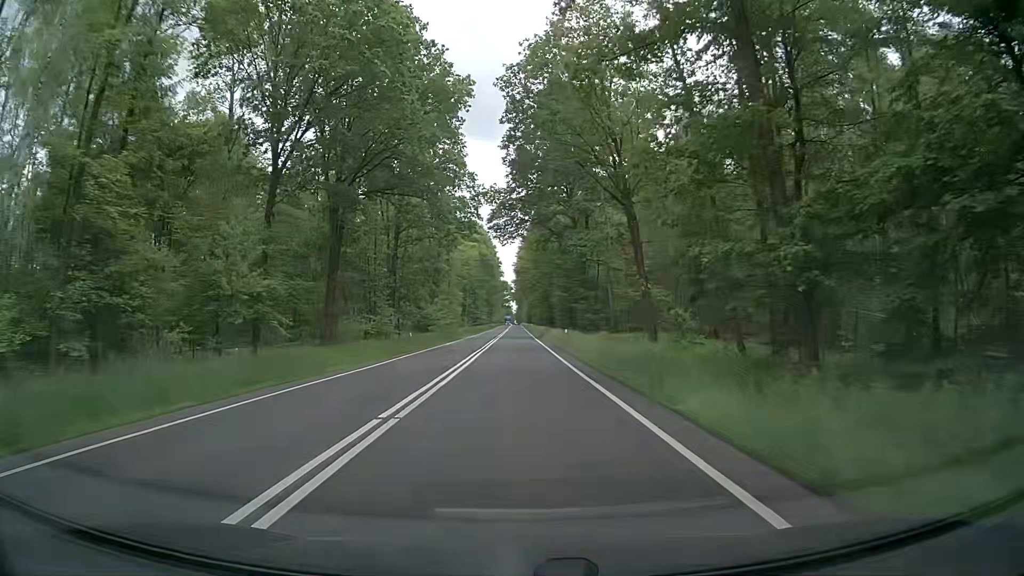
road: primary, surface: asphalt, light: Day
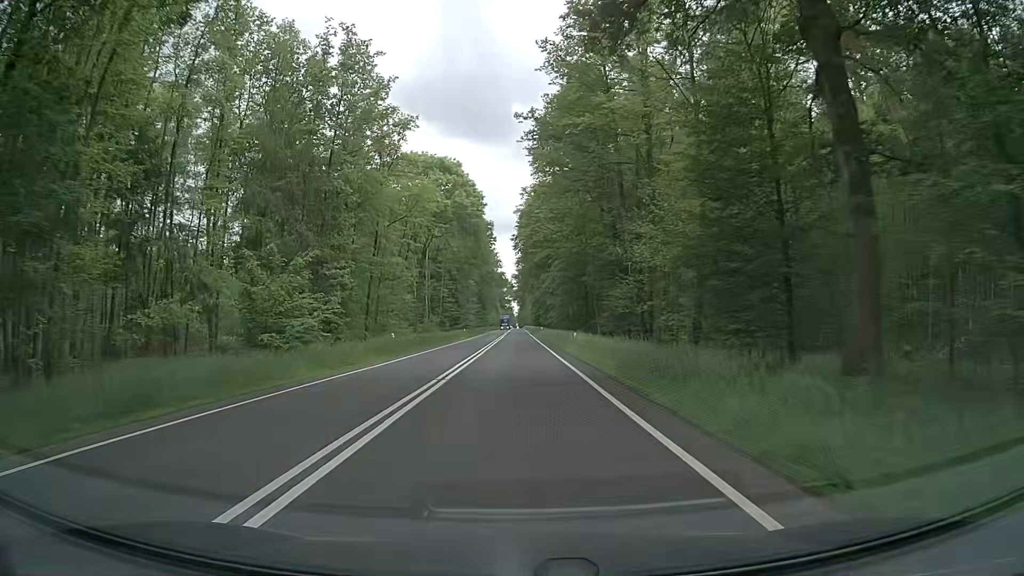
(-0.7, +55.3) m; 0°
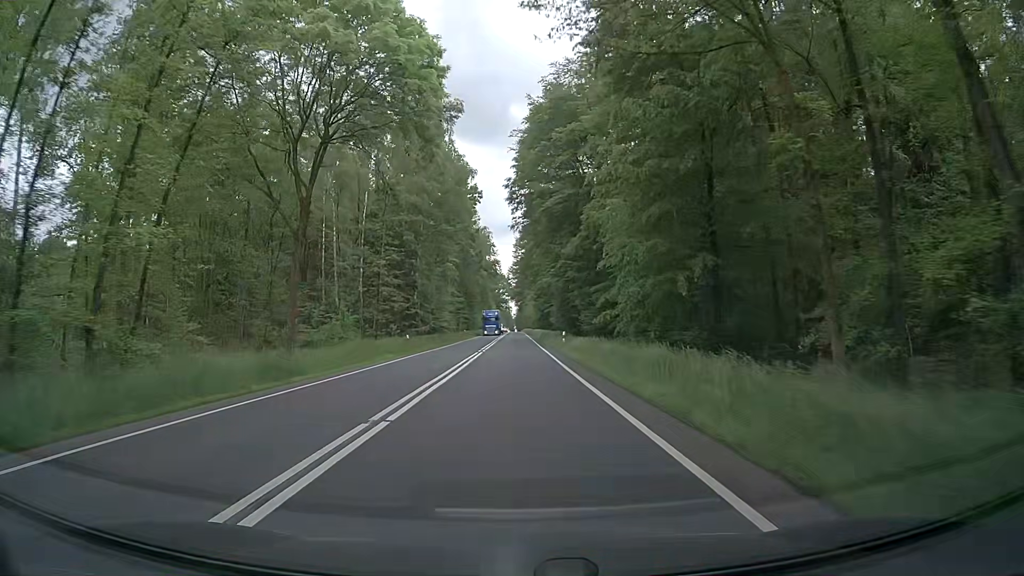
(-0.2, +44.3) m; 0°
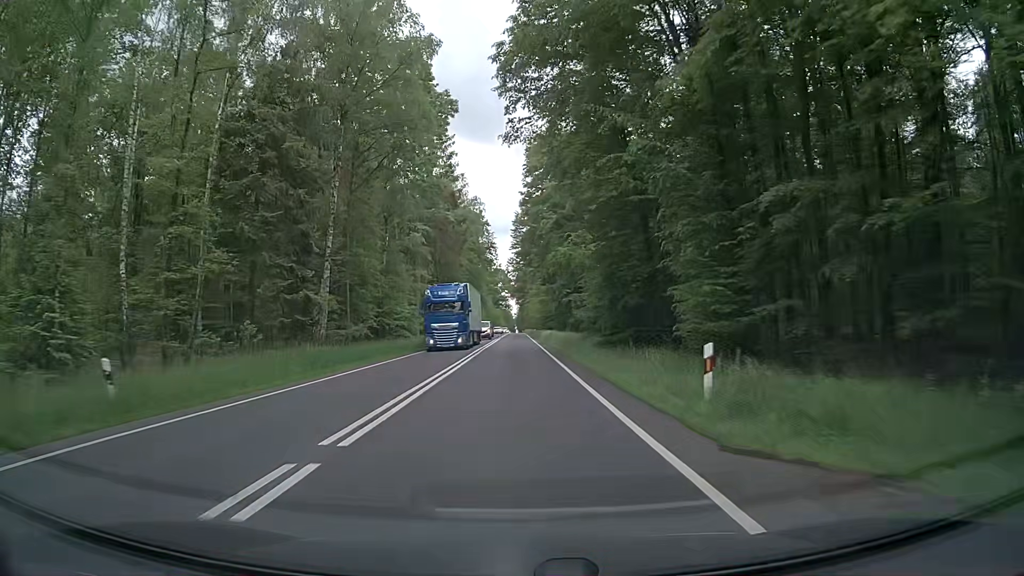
(0.0, +33.3) m; 0°
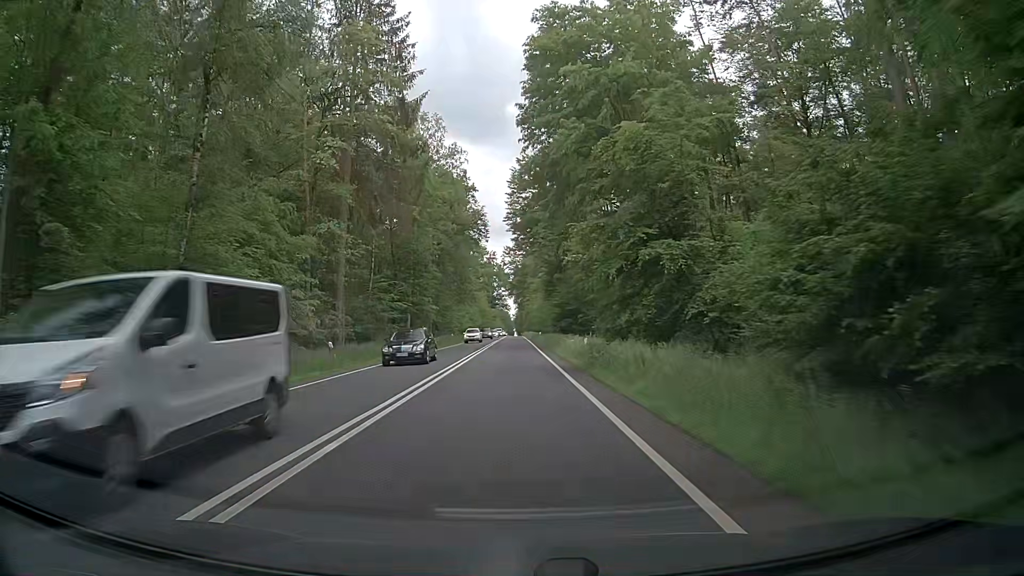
(-0.1, +33.2) m; +1°
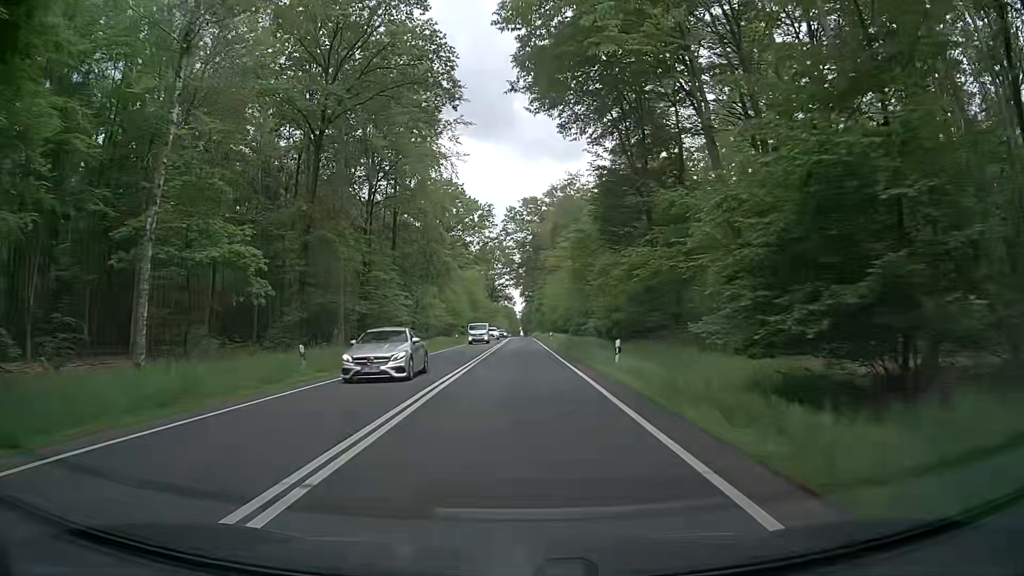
(-1.3, +55.4) m; -2°
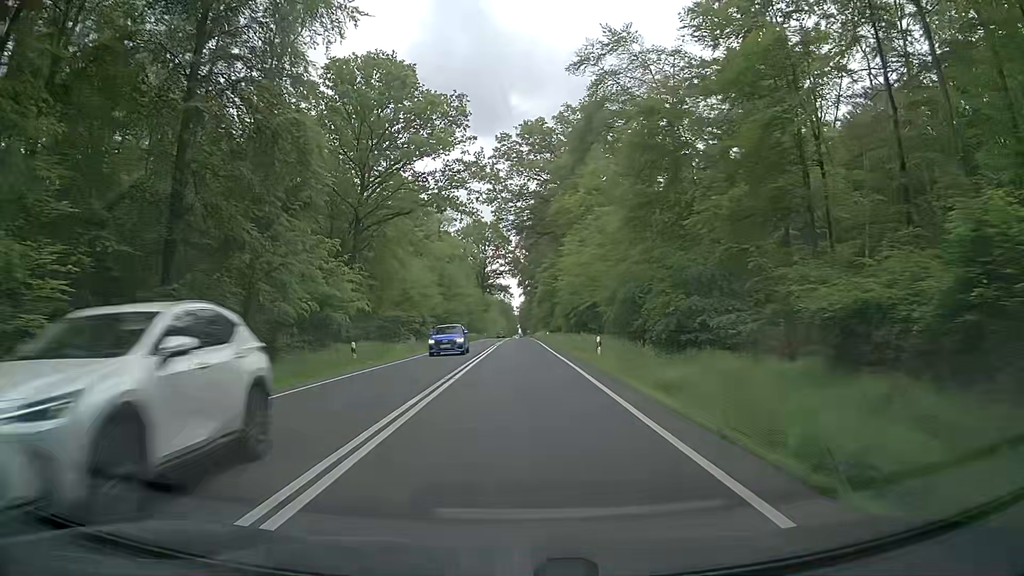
(+0.5, +44.4) m; 0°
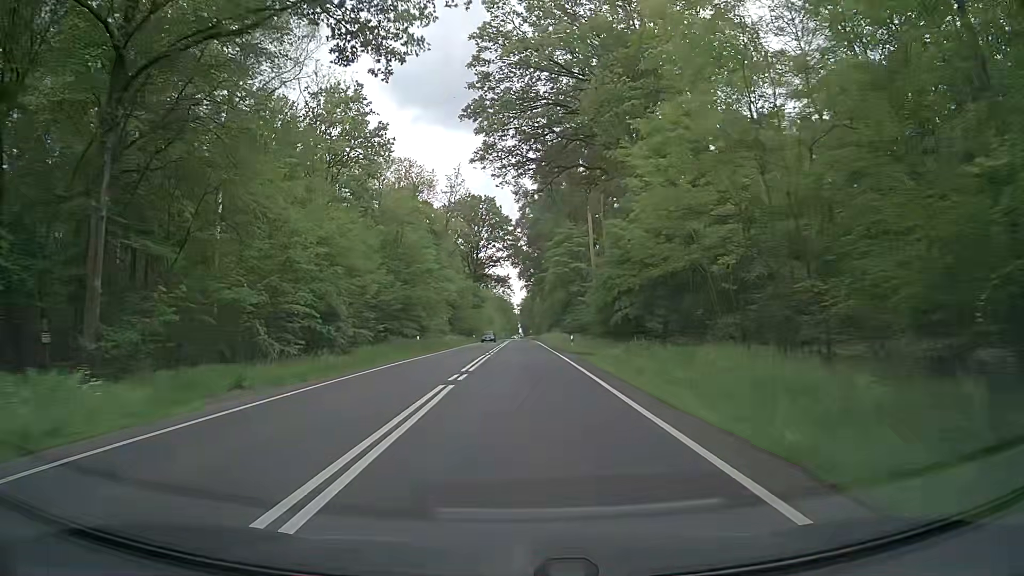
(+0.2, +33.4) m; 0°
(0, +10) (0, +20) (0, +30) (0, +40) (0, +50) (+1, +60) (+1, +70) (+1, +80) (+1, +90) (+1, +100) m
